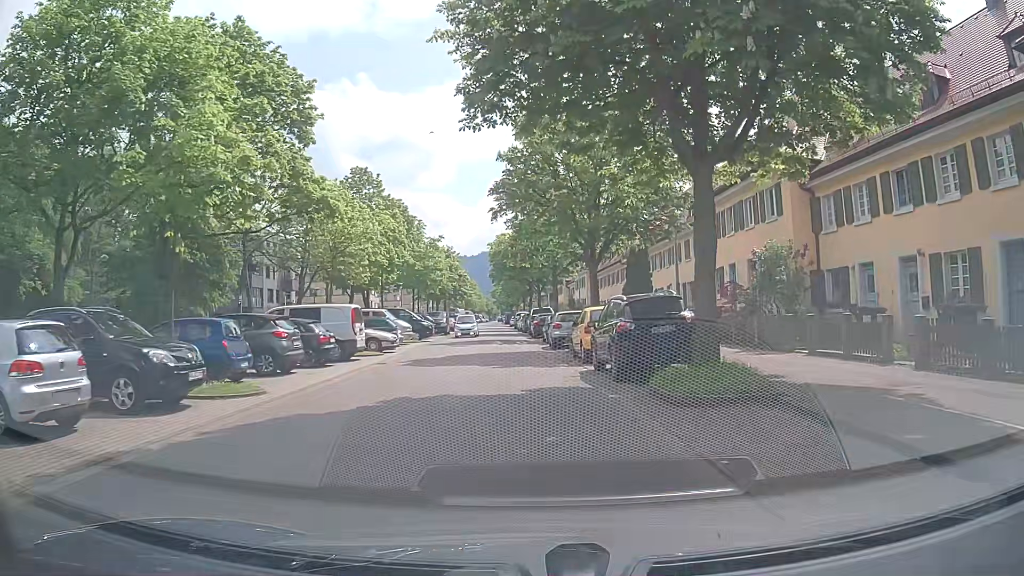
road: residential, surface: asphalt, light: Day
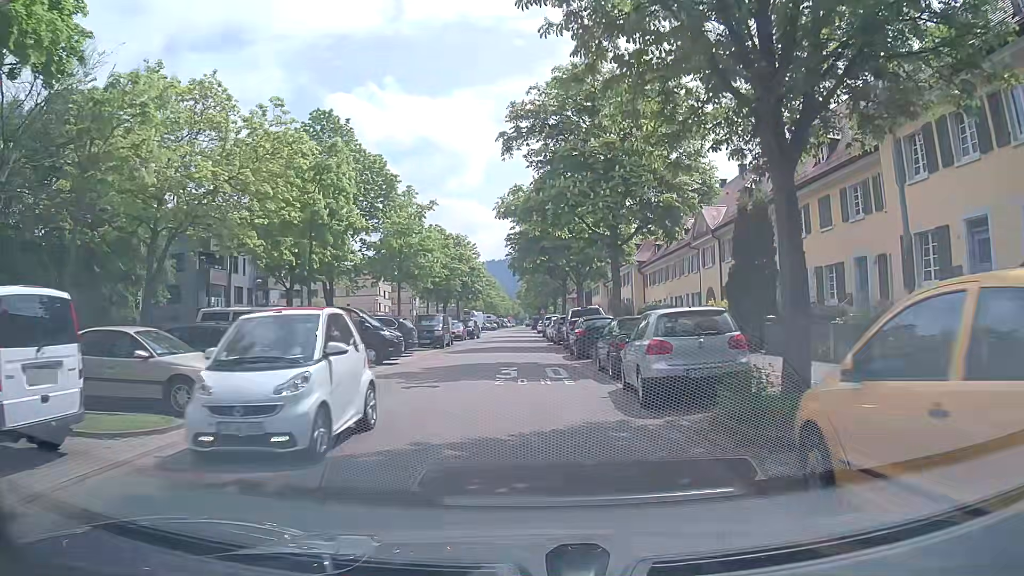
(-0.3, +17.0) m; -2°
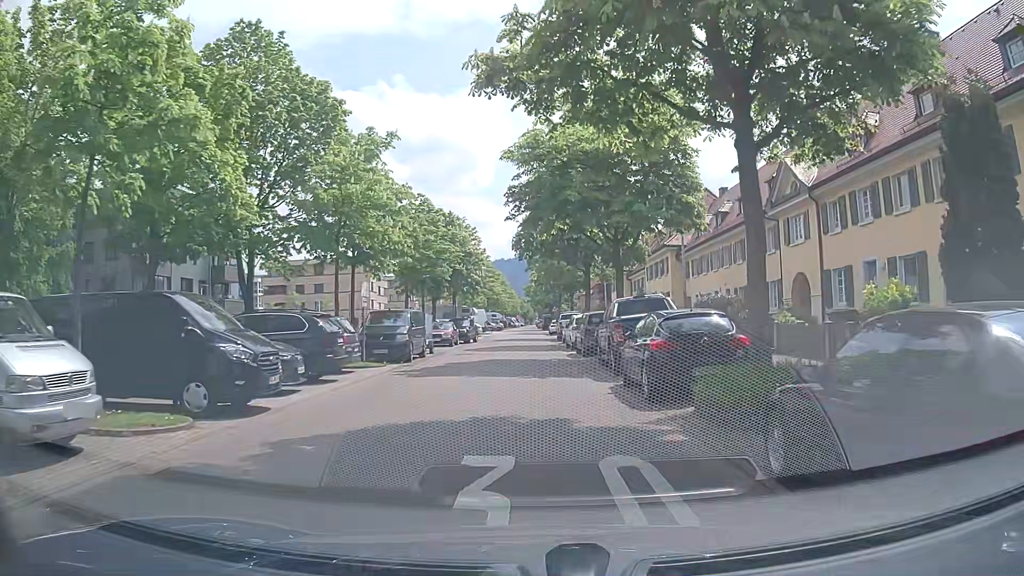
(-0.2, +12.8) m; -1°
(0, +10) (0, +20) (0, +30) (0, +40) (0, +50) (0, +60) (0, +70) (0, +80) (0, +90) (0, +100) m
